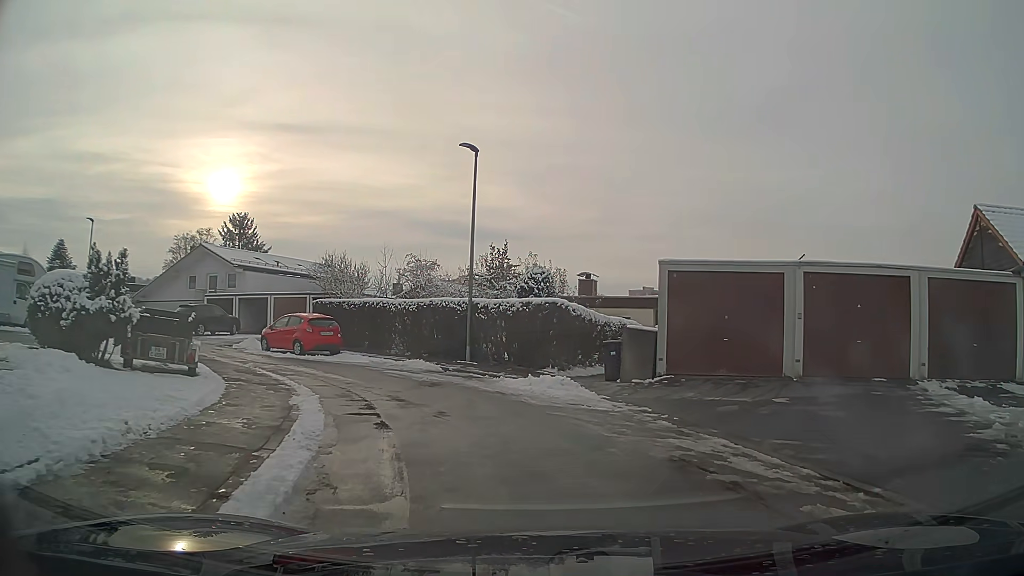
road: residential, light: Day
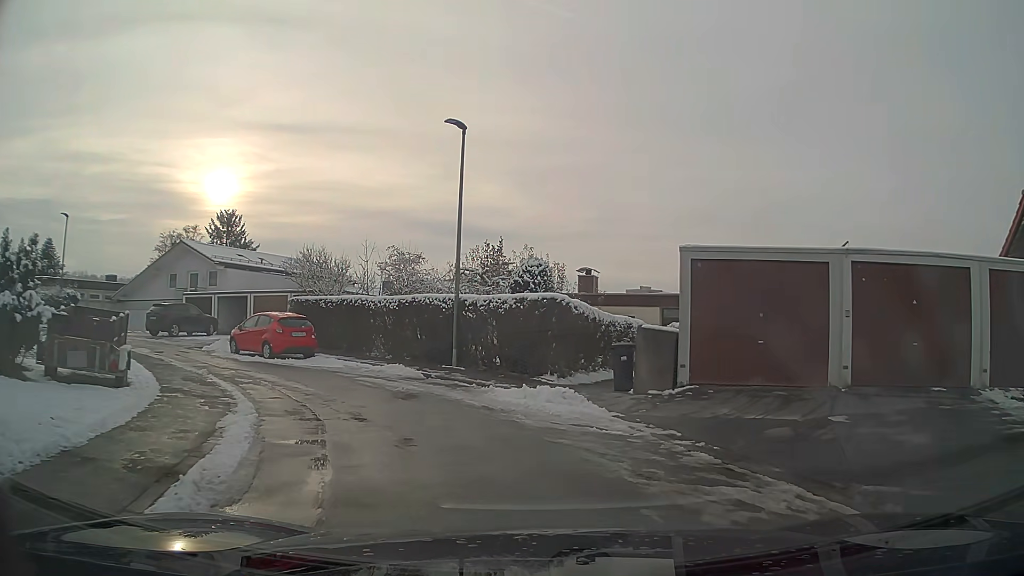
(0.0, +2.5) m; -1°
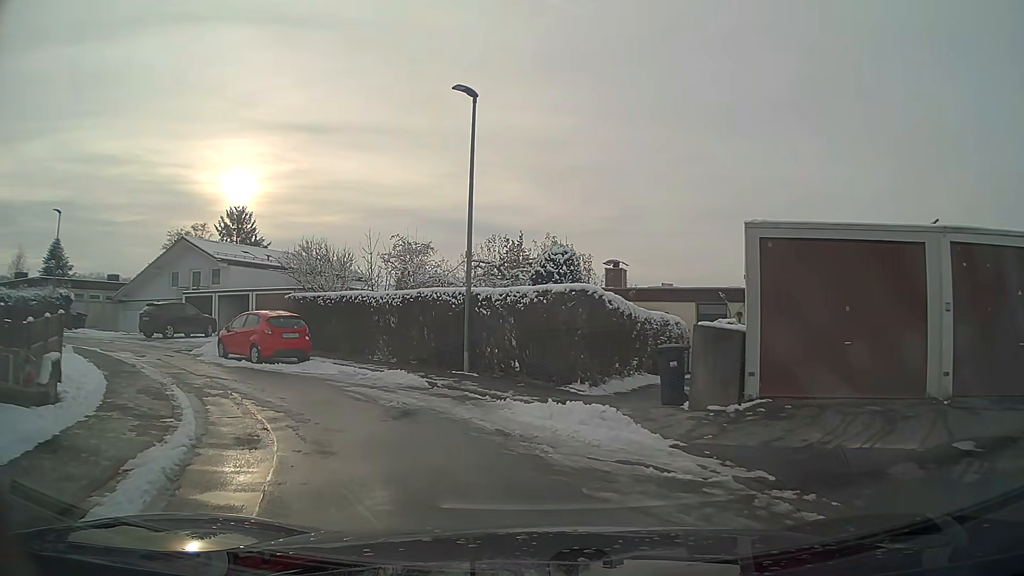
(-0.1, +2.6) m; -3°
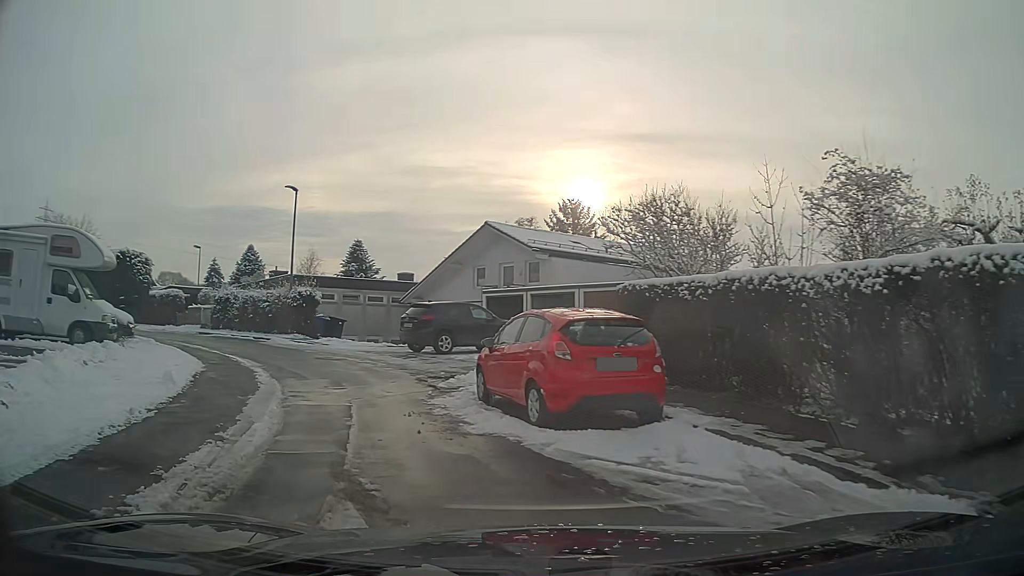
(-2.6, +10.0) m; -30°
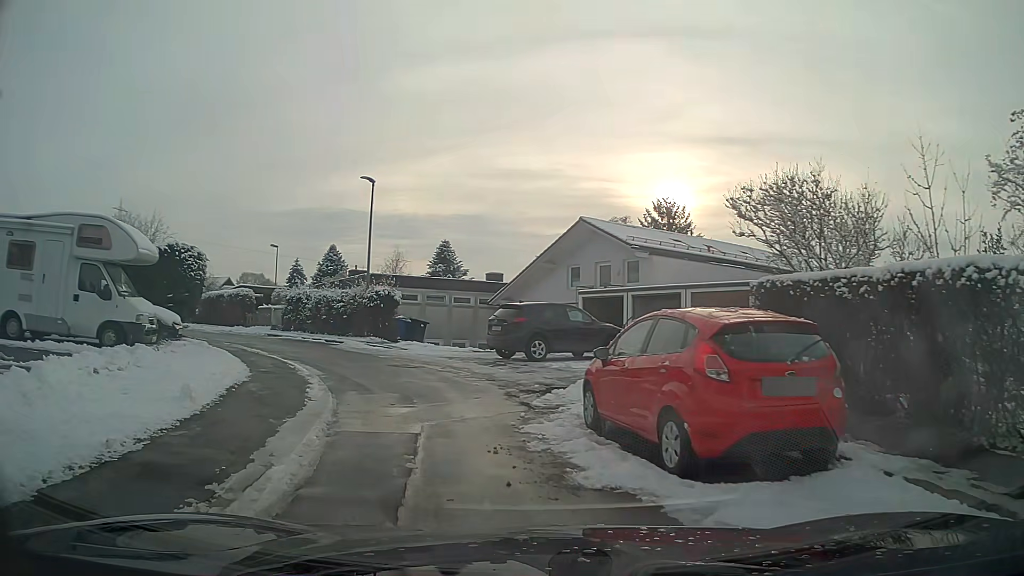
(-0.1, +2.4) m; -6°
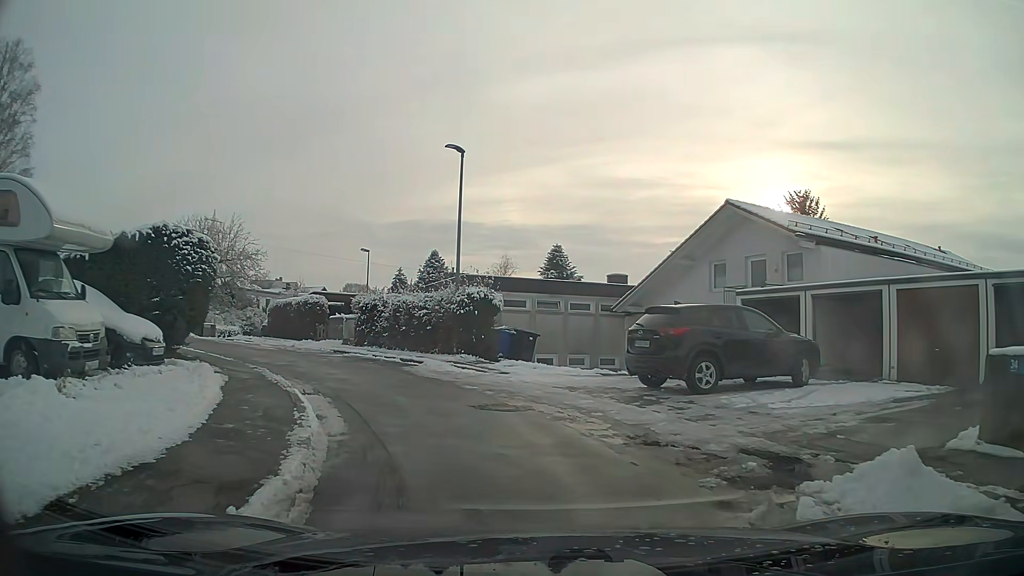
(-0.6, +6.6) m; -8°
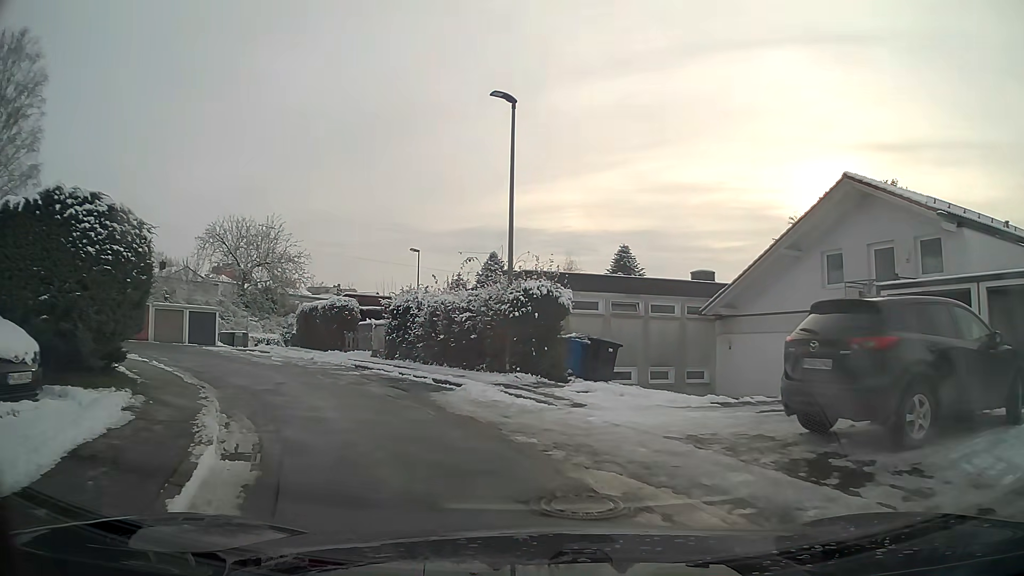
(-0.3, +5.5) m; -7°
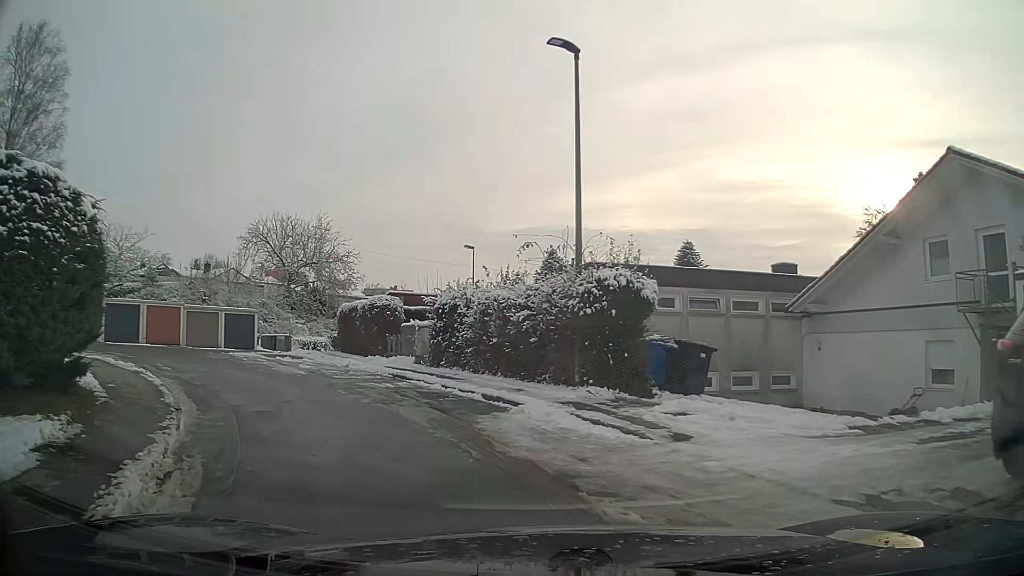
(-0.1, +3.1) m; -6°
(-2, +10) (-6, +19) (-11, +28) (-11, +37) (-7, +47) (-5, +56) (-4, +66) (-3, +76) (-2, +86) (-2, +96) m
